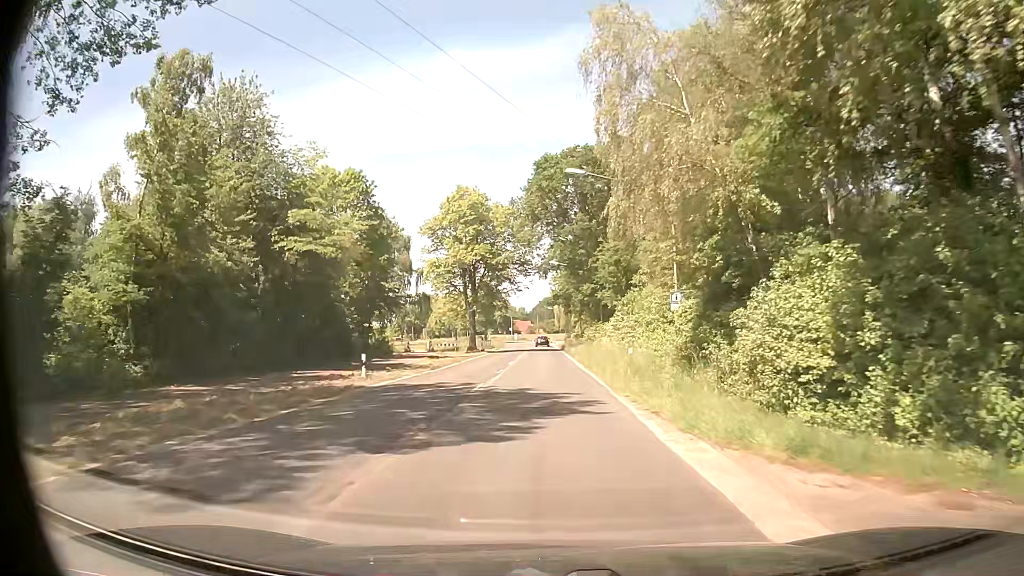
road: secondary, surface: asphalt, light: Day
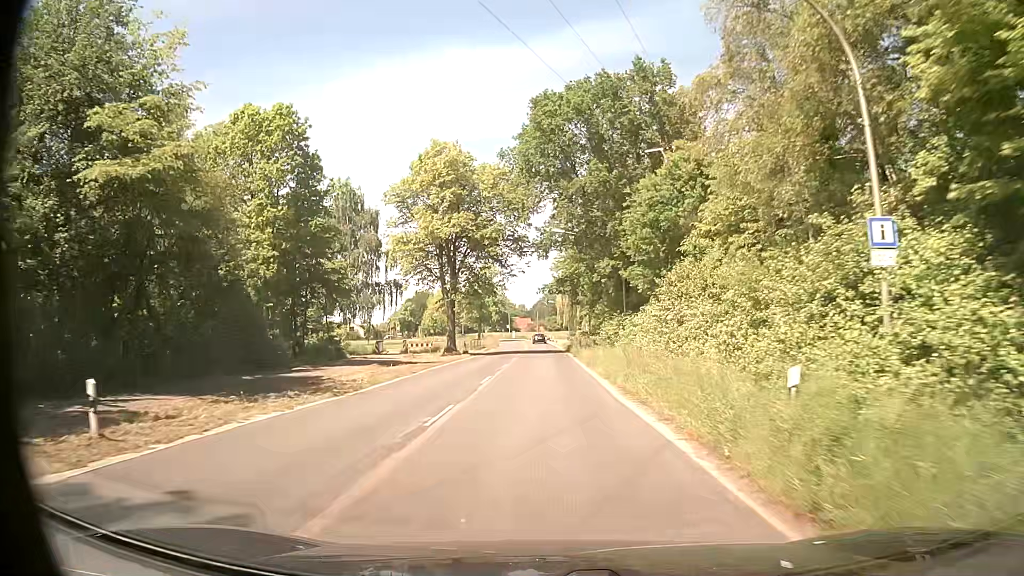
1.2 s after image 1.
(0.0, +15.2) m; 0°
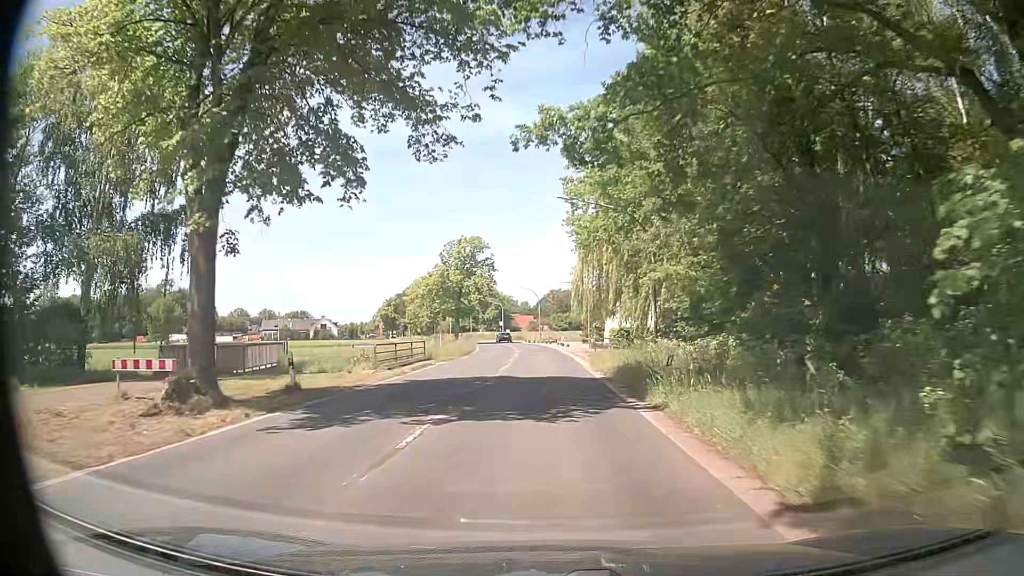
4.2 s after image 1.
(-0.6, +38.1) m; -1°
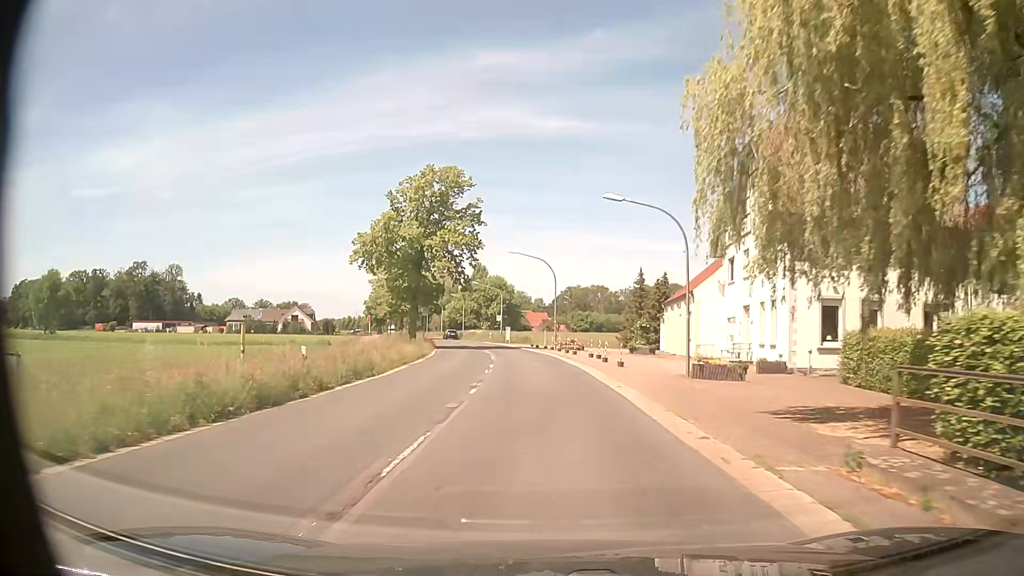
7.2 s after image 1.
(-0.4, +38.0) m; -2°
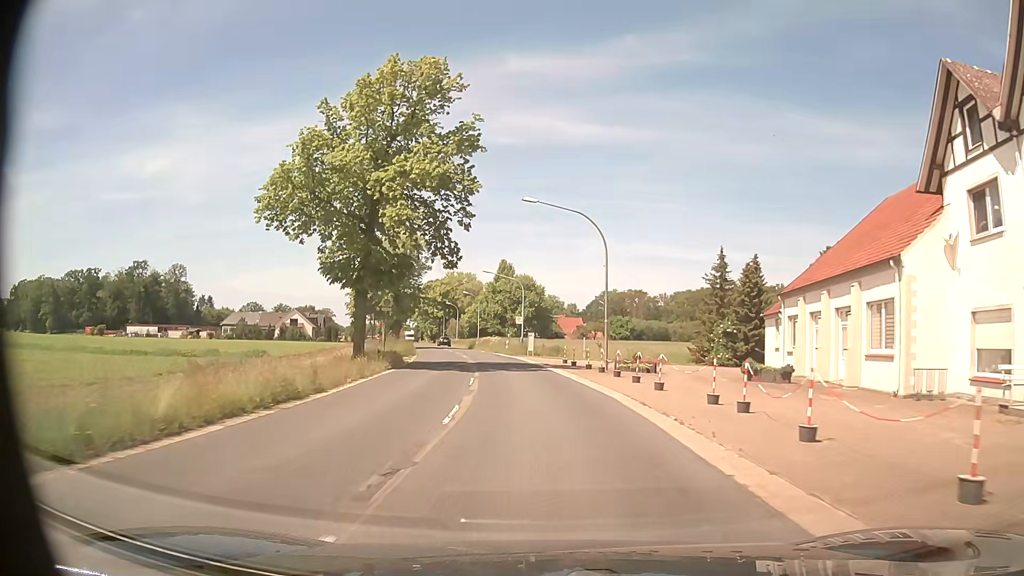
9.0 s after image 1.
(-0.3, +22.8) m; -2°
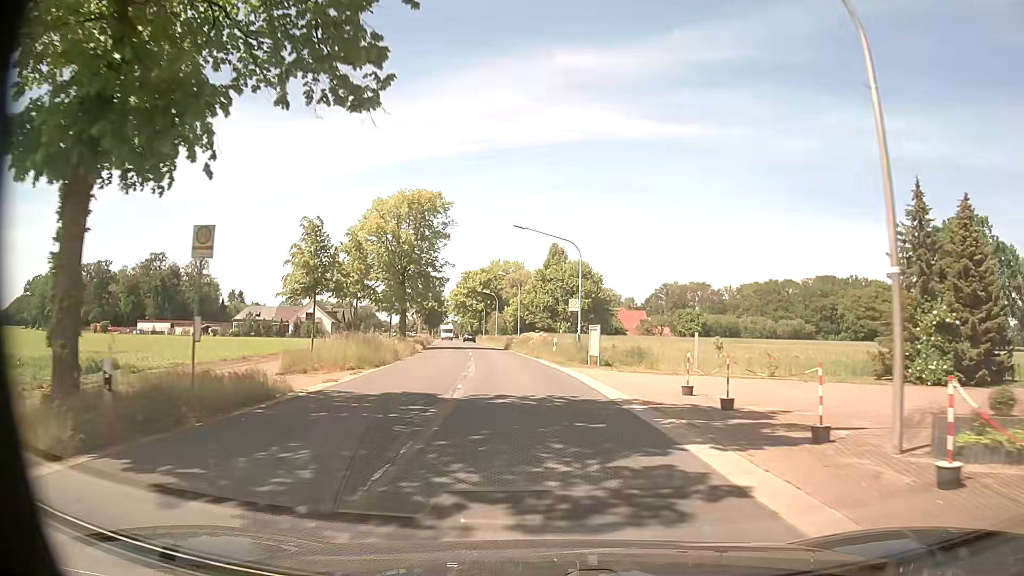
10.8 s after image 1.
(-0.9, +22.8) m; -5°
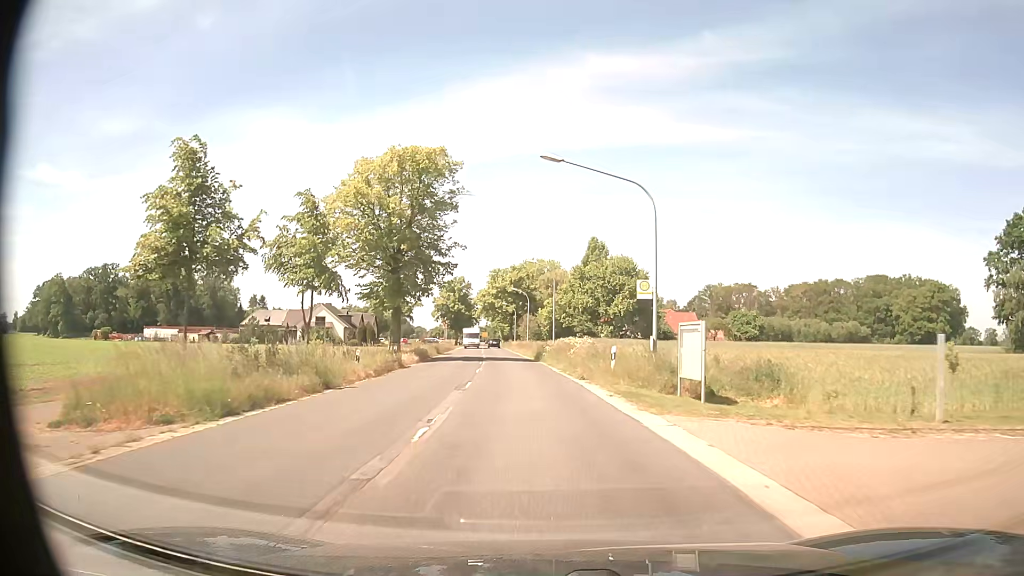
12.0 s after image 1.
(-0.4, +15.2) m; -3°
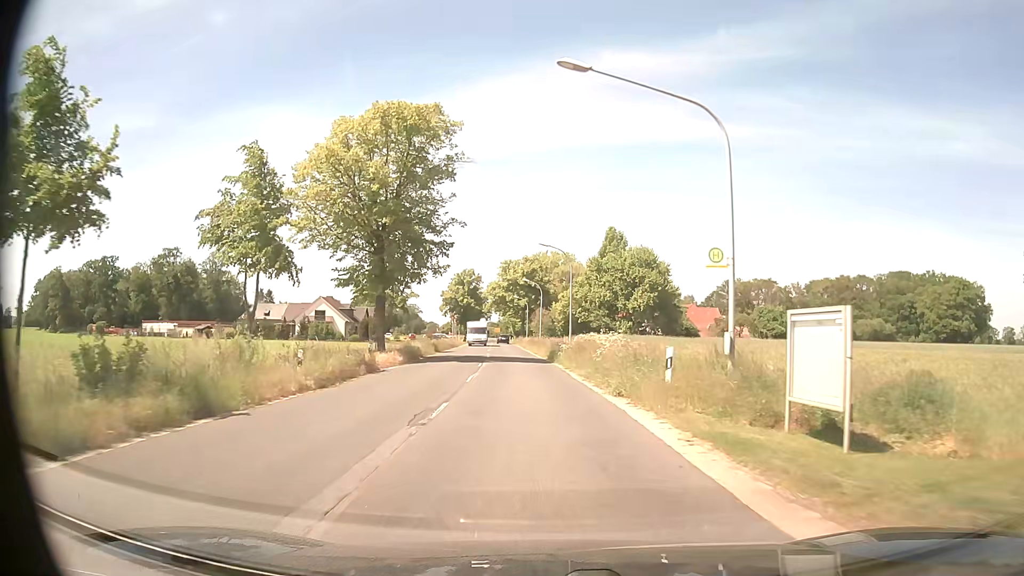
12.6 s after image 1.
(-0.1, +7.6) m; -2°
(0, +10) (0, +20) (-1, +30) (-1, +40) (-2, +50) (-3, +60) (-3, +70) (-4, +80) (-5, +90) (-6, +100) m
